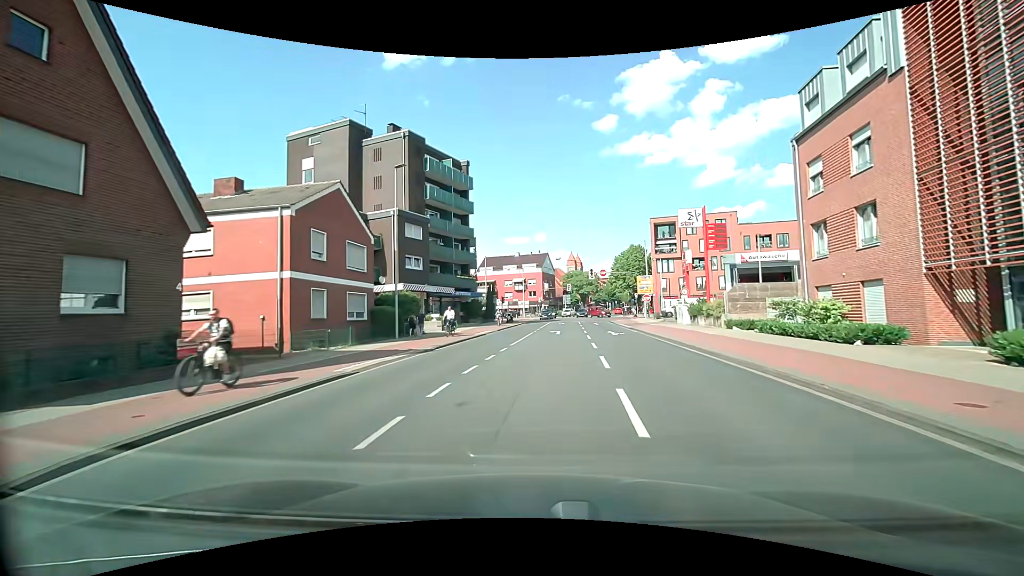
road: tertiary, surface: asphalt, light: Day
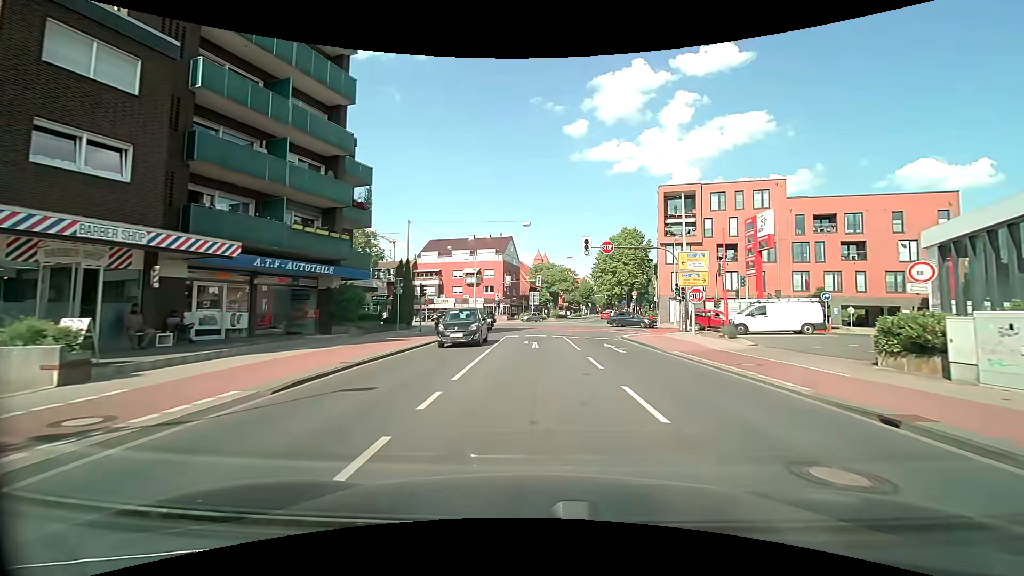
(+1.3, +29.1) m; +5°
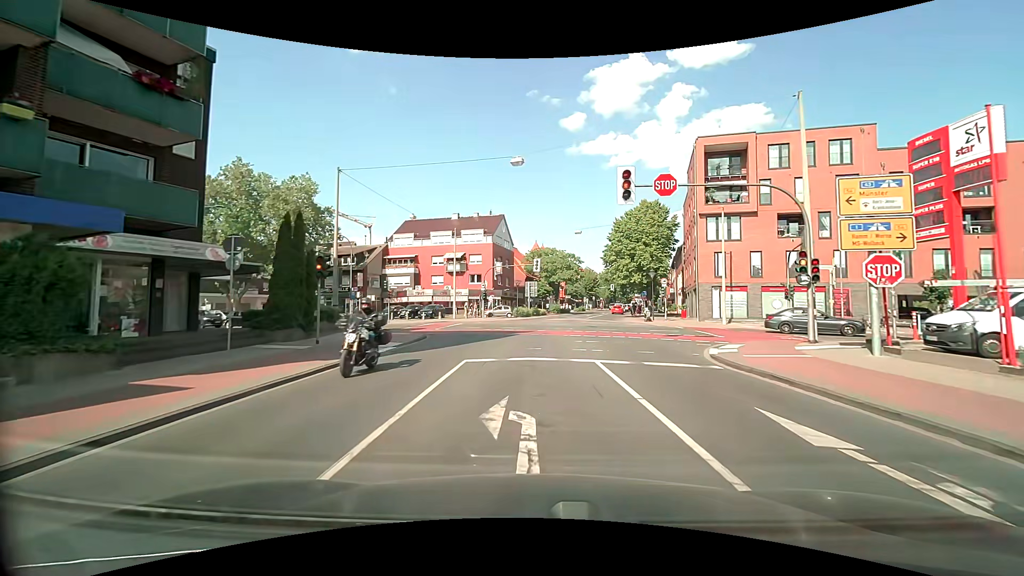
(0.0, +15.9) m; 0°
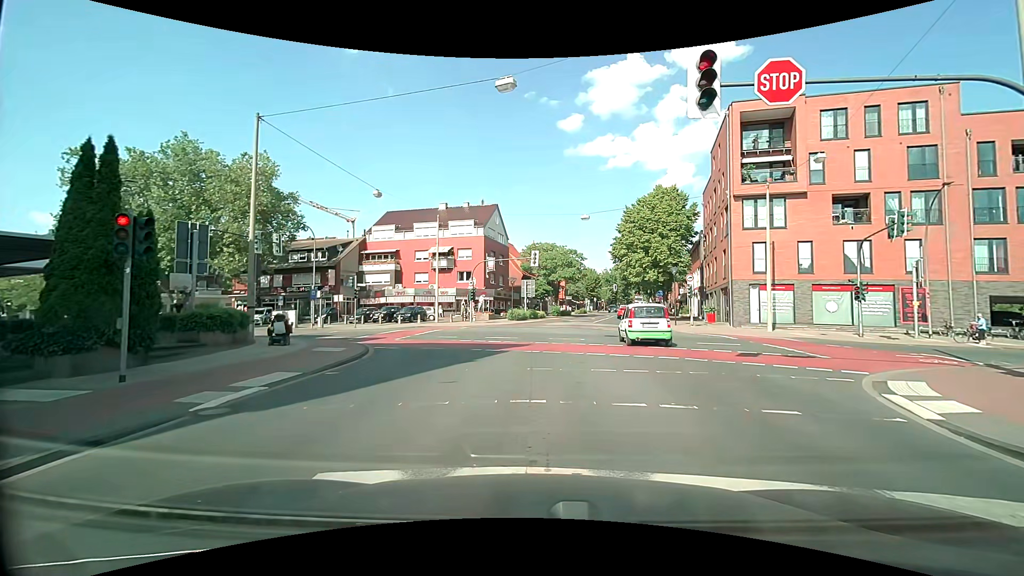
(0.0, +8.1) m; +1°
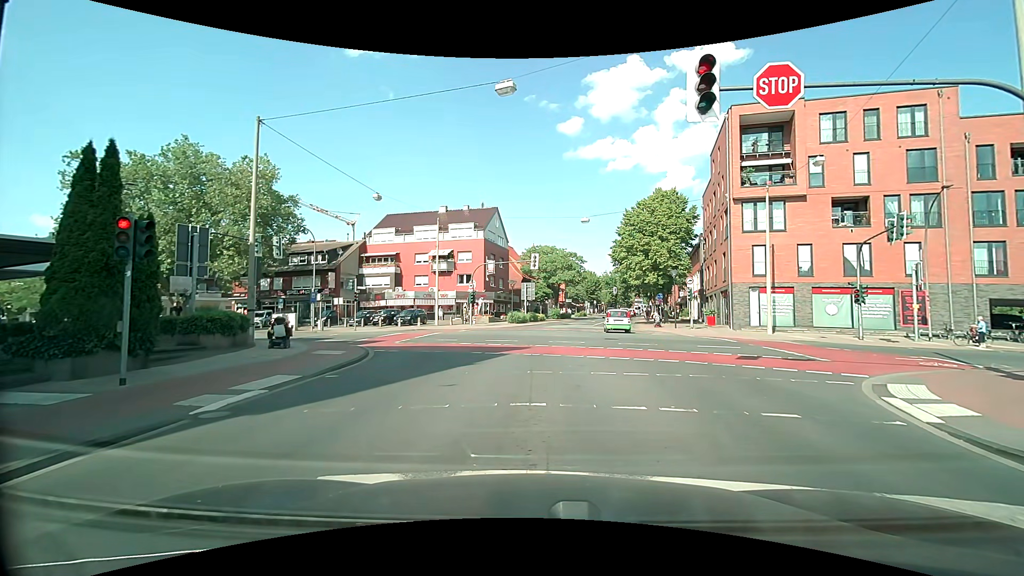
(0.0, +0.1) m; 0°
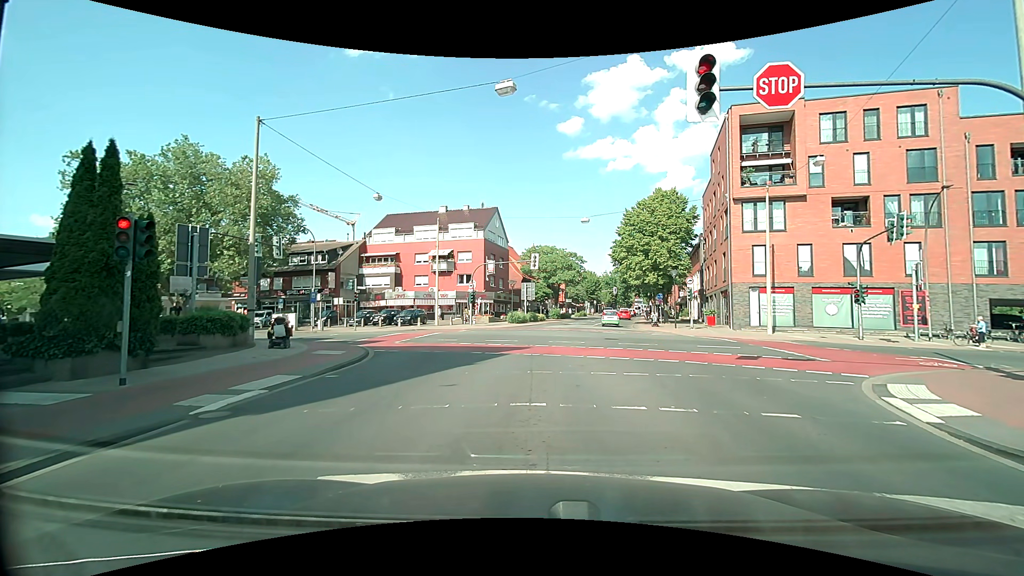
(0.0, 0.0) m; 0°
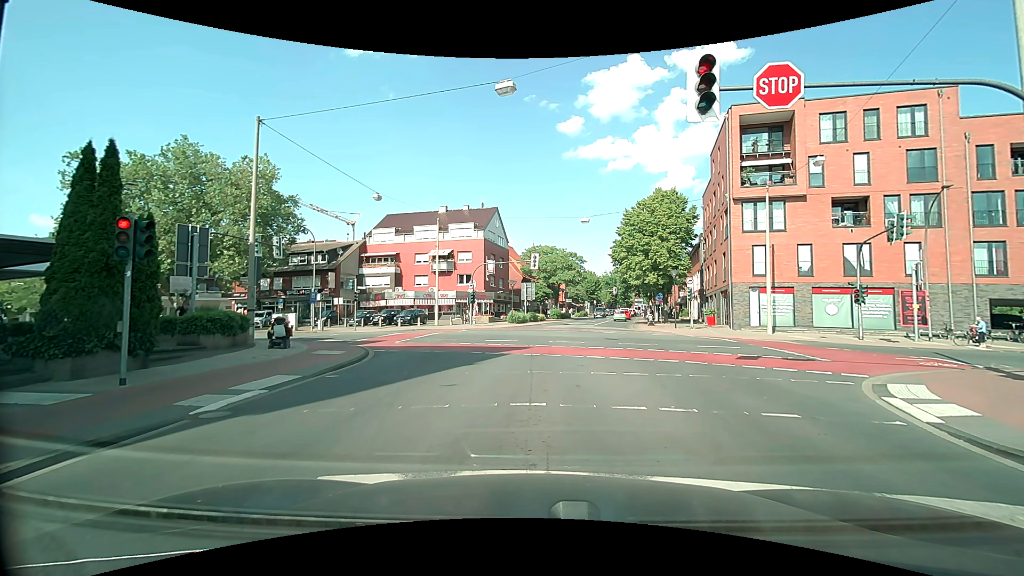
(0.0, 0.0) m; 0°
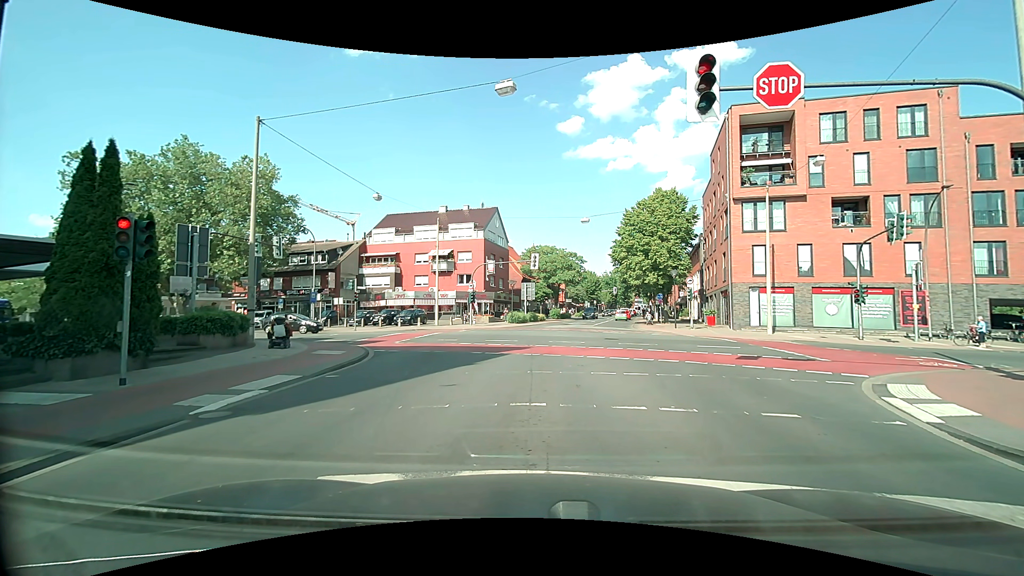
(0.0, 0.0) m; 0°
